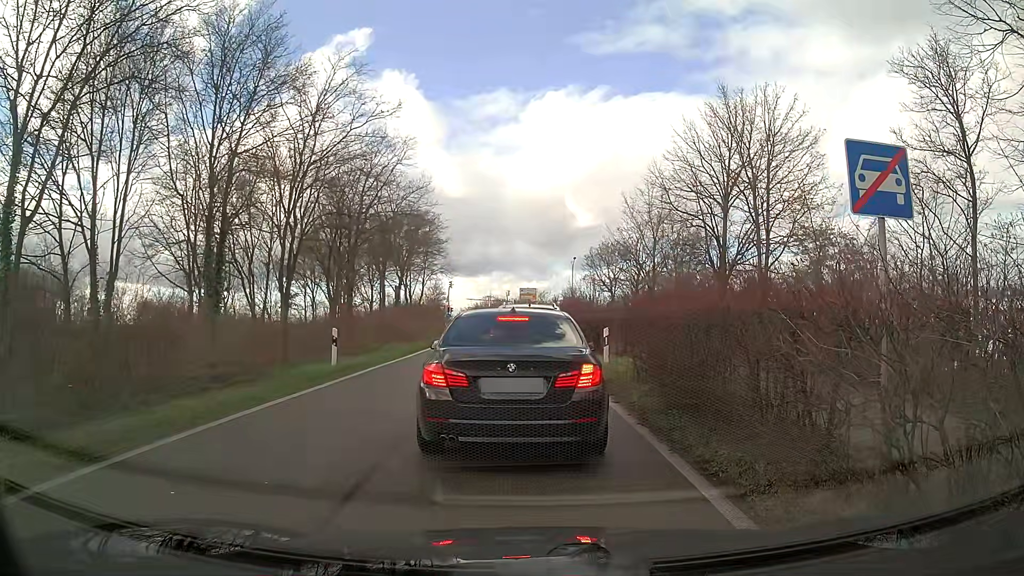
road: trunk_link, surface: asphalt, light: Day
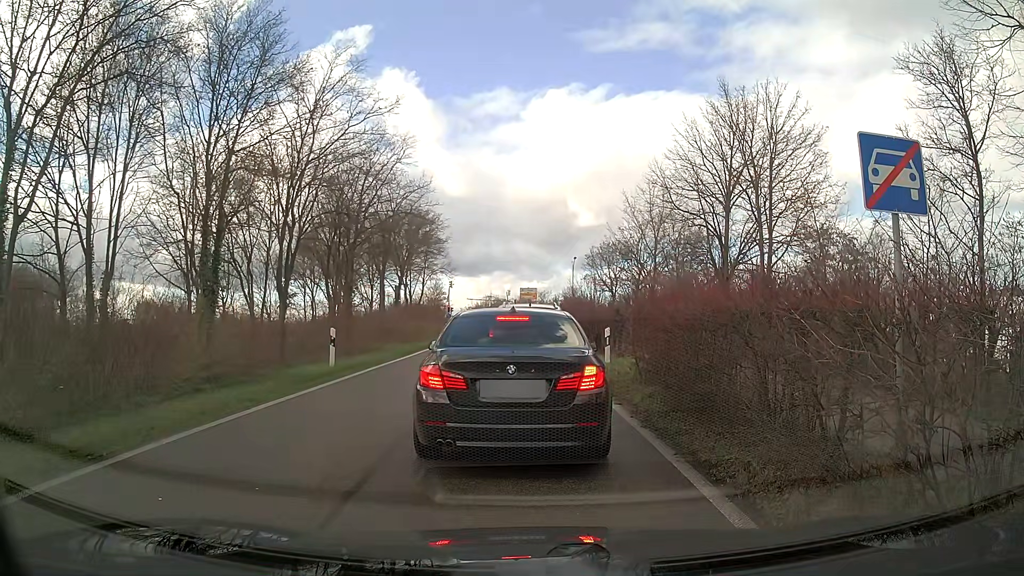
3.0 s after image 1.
(0.0, +0.3) m; 0°
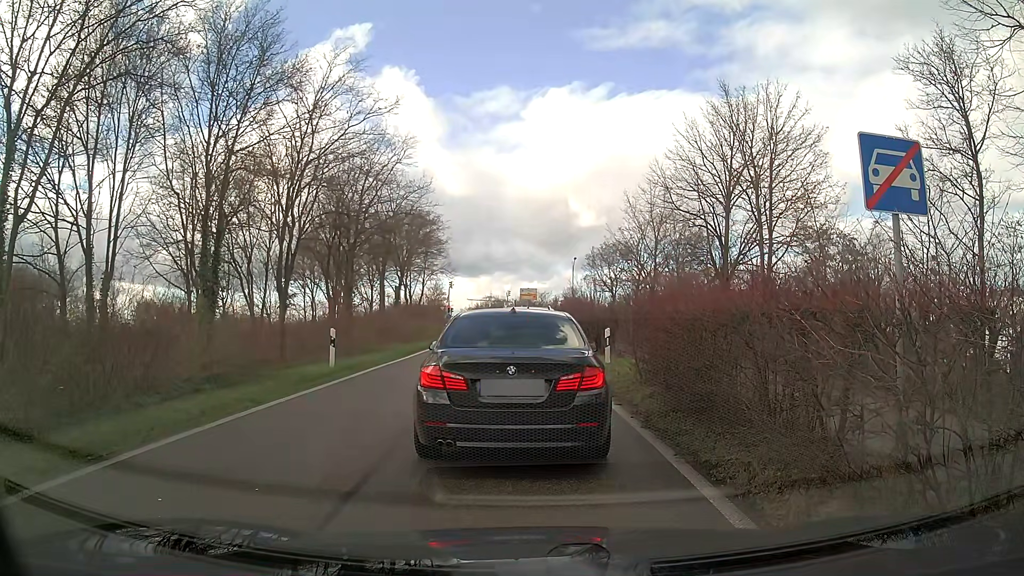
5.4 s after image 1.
(0.0, 0.0) m; 0°
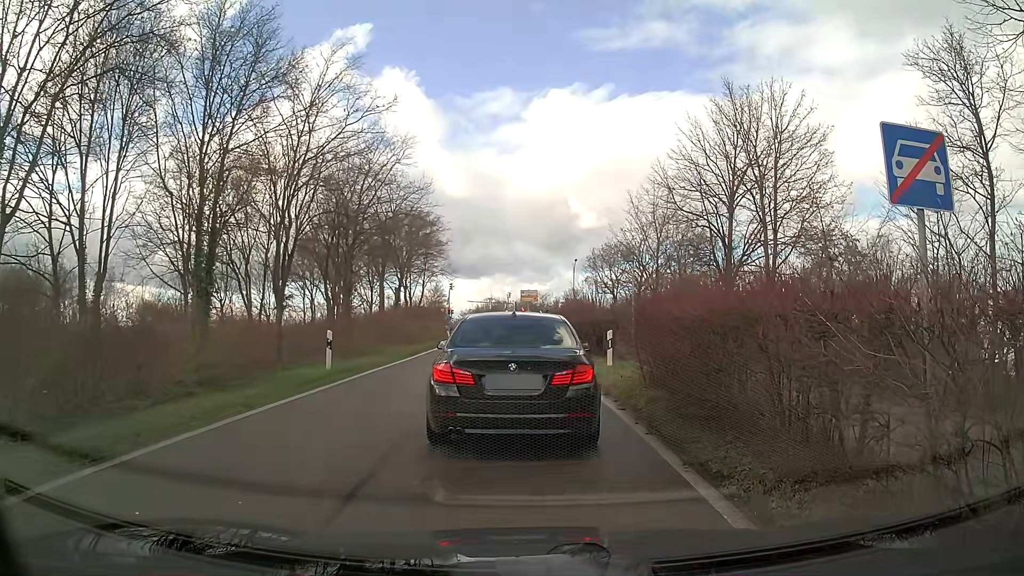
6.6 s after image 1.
(0.0, +0.3) m; 0°
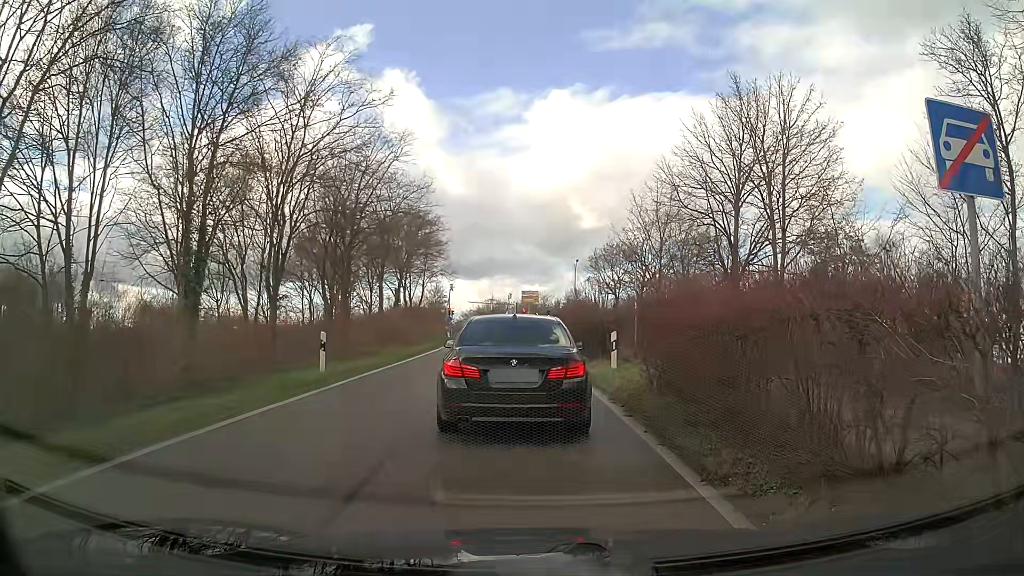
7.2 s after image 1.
(0.0, +0.7) m; -2°
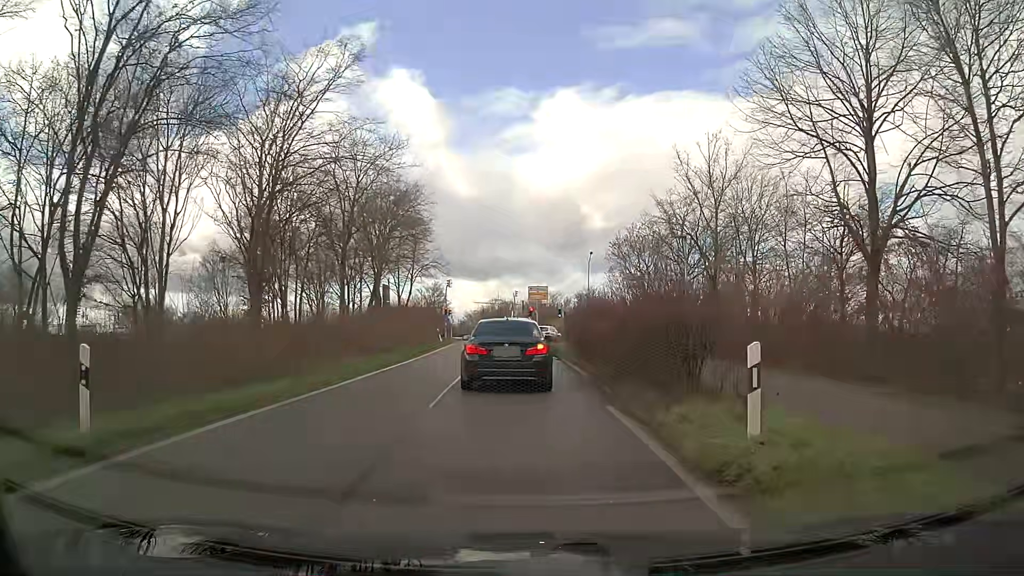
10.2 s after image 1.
(+0.1, +10.4) m; +1°
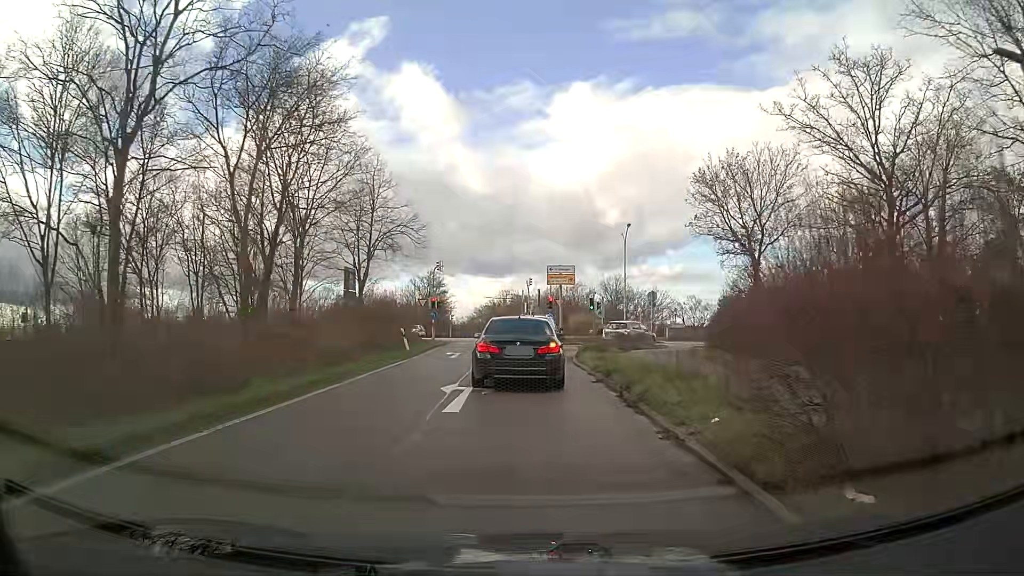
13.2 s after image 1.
(-0.6, +19.2) m; -2°
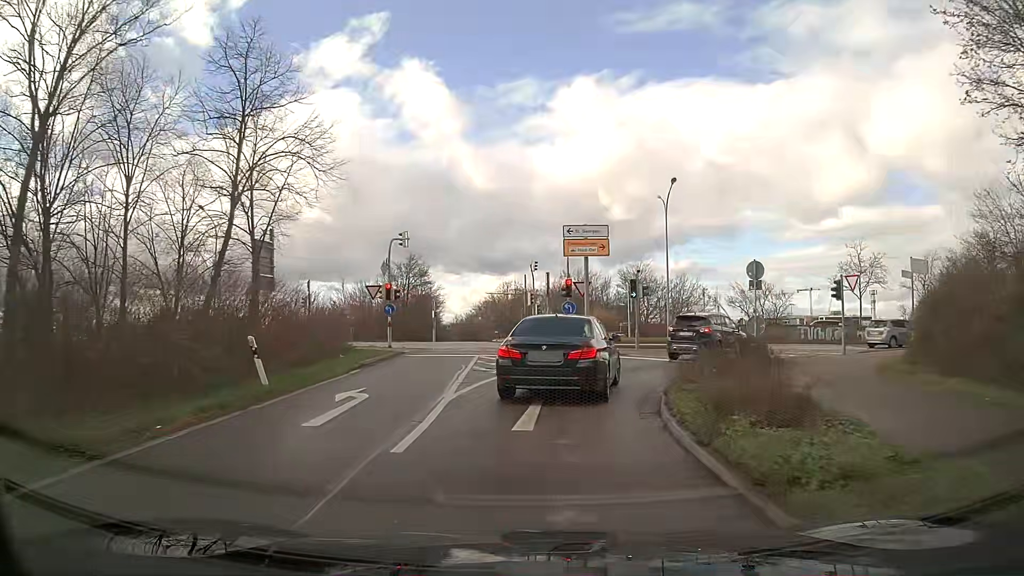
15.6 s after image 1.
(-0.1, +17.2) m; 0°
(0, +10) (+3, +20) (+9, +27) (+18, +33) (+27, +35) (+37, +35) (+47, +35) (+57, +34) (+67, +34) (+77, +33) m
